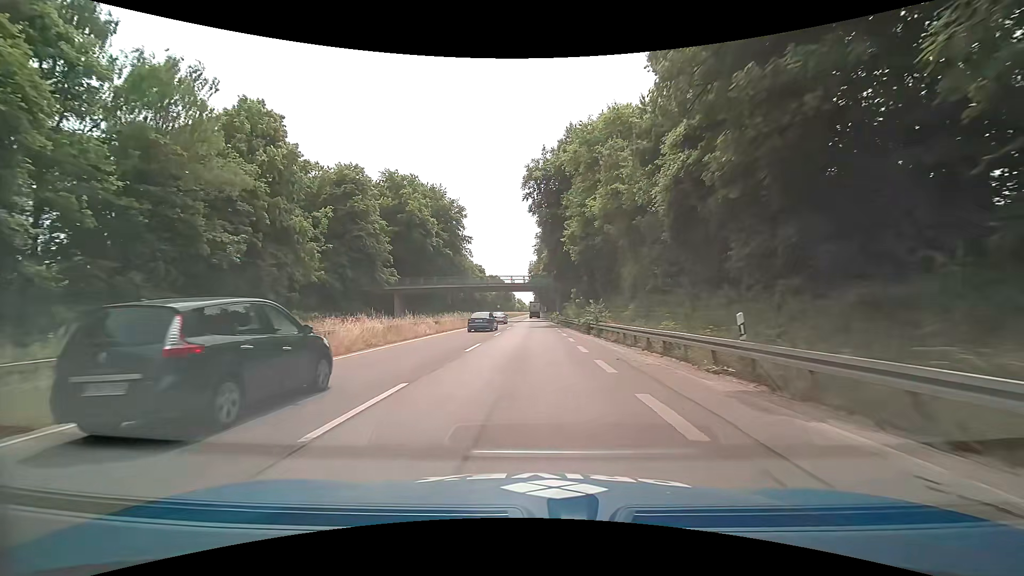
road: trunk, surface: asphalt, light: Day
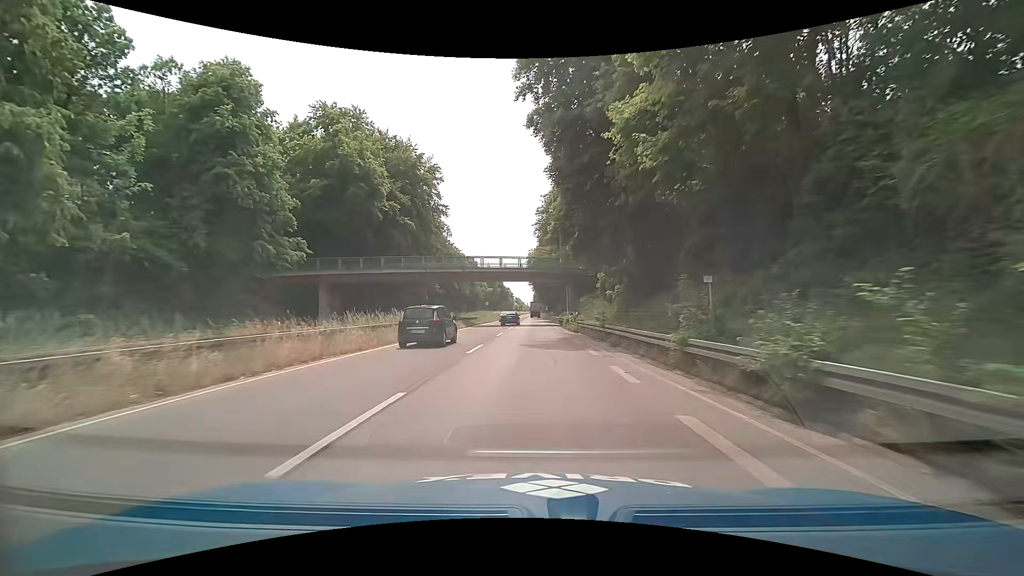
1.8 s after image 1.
(-0.3, +25.3) m; -1°
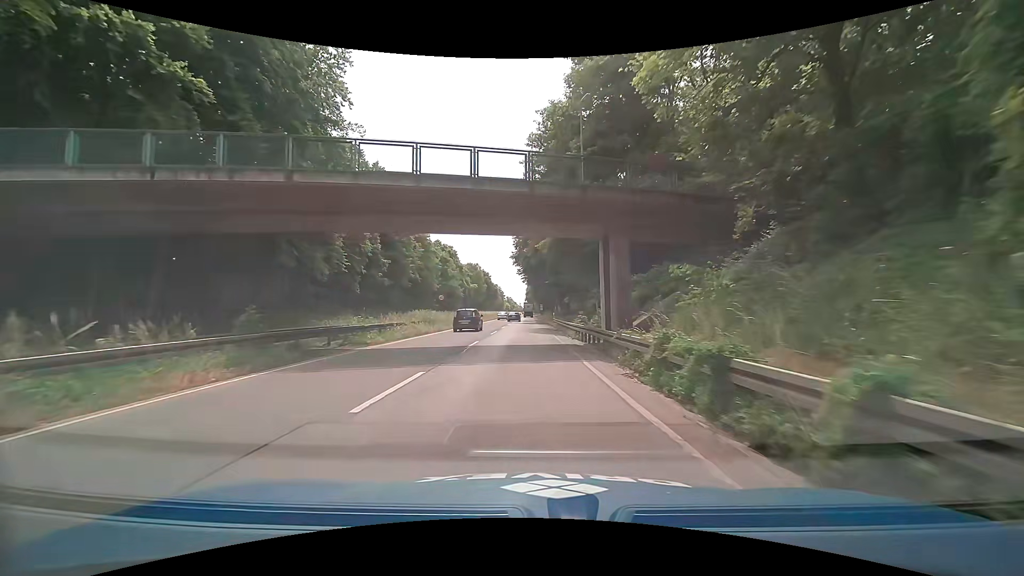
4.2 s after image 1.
(+0.6, +33.6) m; +2°
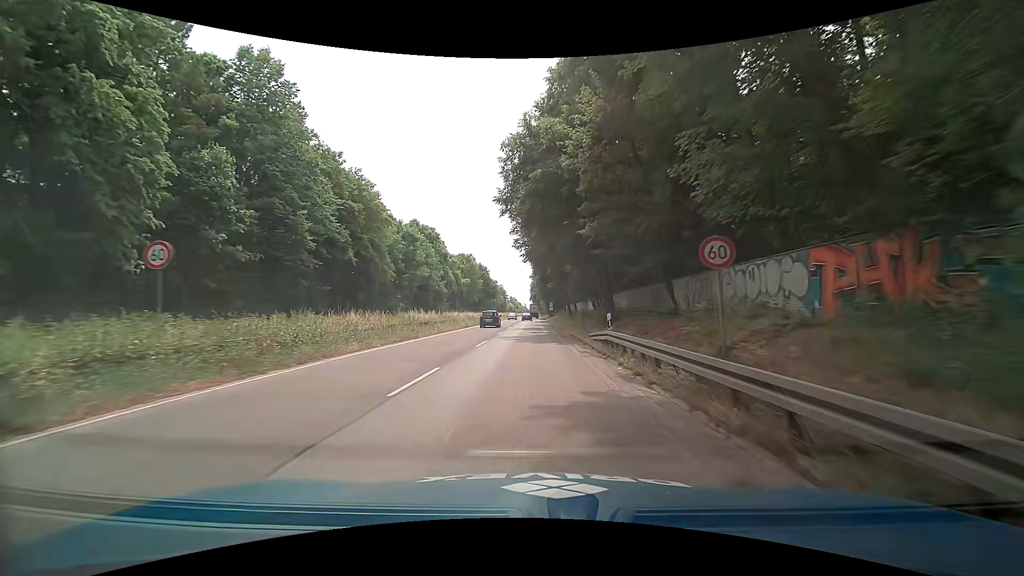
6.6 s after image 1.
(-0.3, +34.9) m; -2°
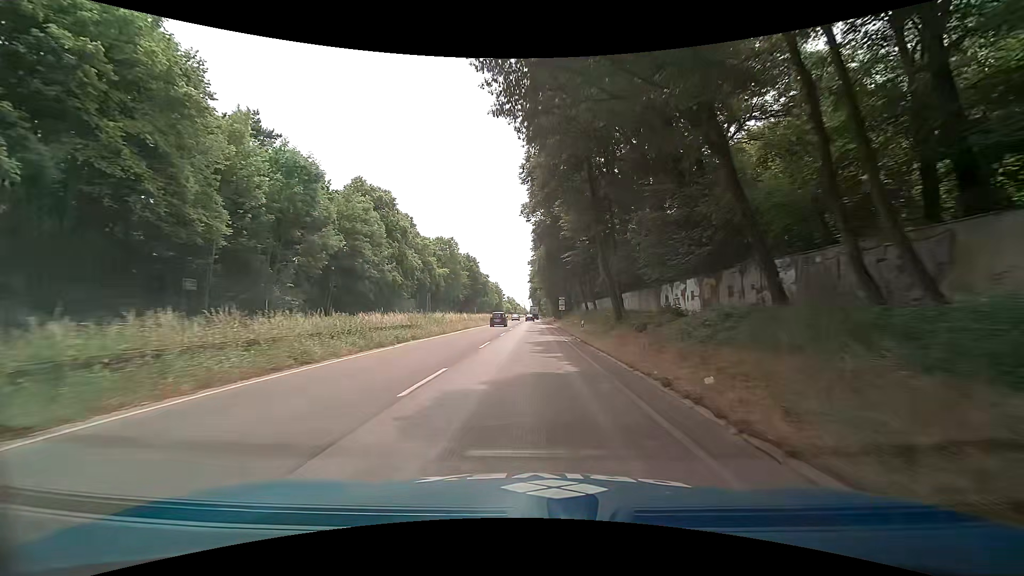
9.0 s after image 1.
(+0.3, +36.2) m; 0°
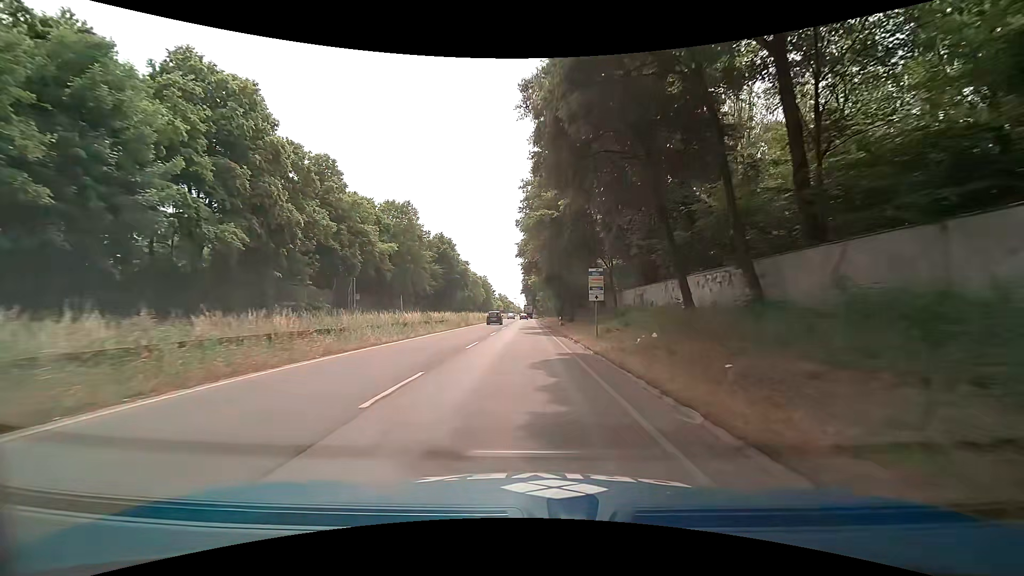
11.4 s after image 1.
(+0.9, +37.3) m; +2°
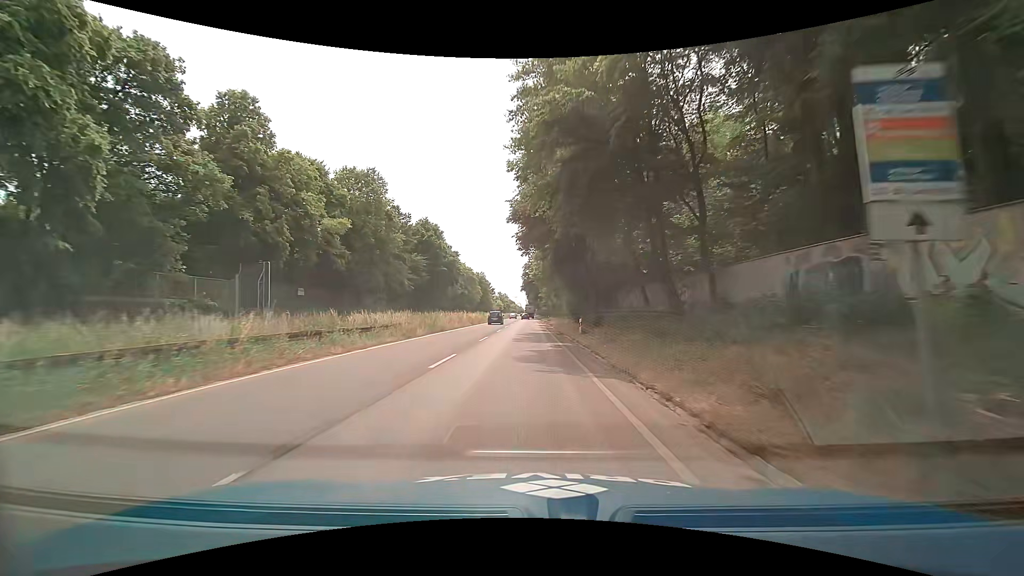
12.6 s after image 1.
(0.0, +19.1) m; 0°
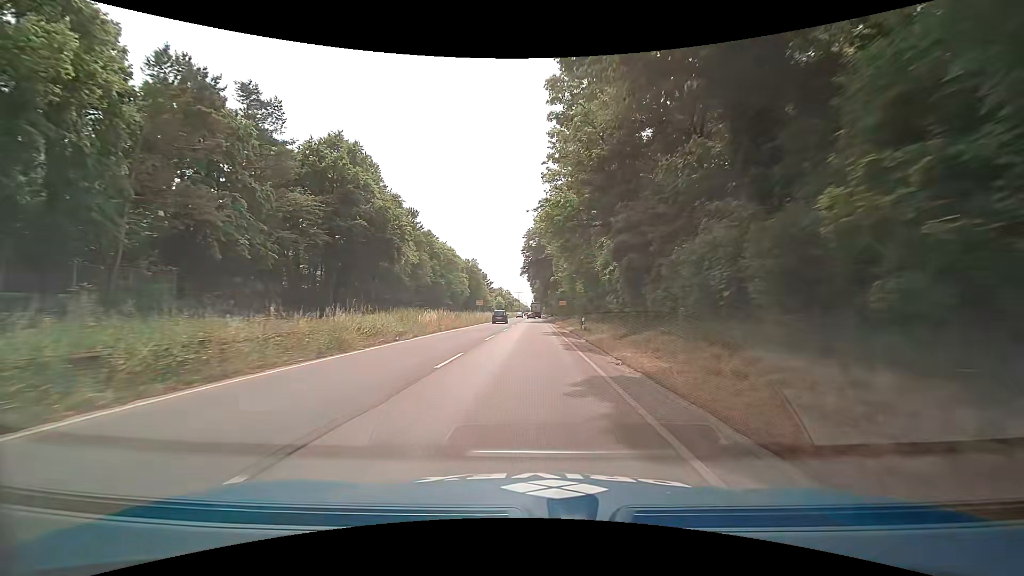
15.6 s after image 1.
(-0.6, +48.7) m; -1°
(0, +10) (0, +20) (0, +30) (0, +40) (0, +50) (0, +60) (+1, +70) (+1, +80) (+1, +90) (+1, +100) m
